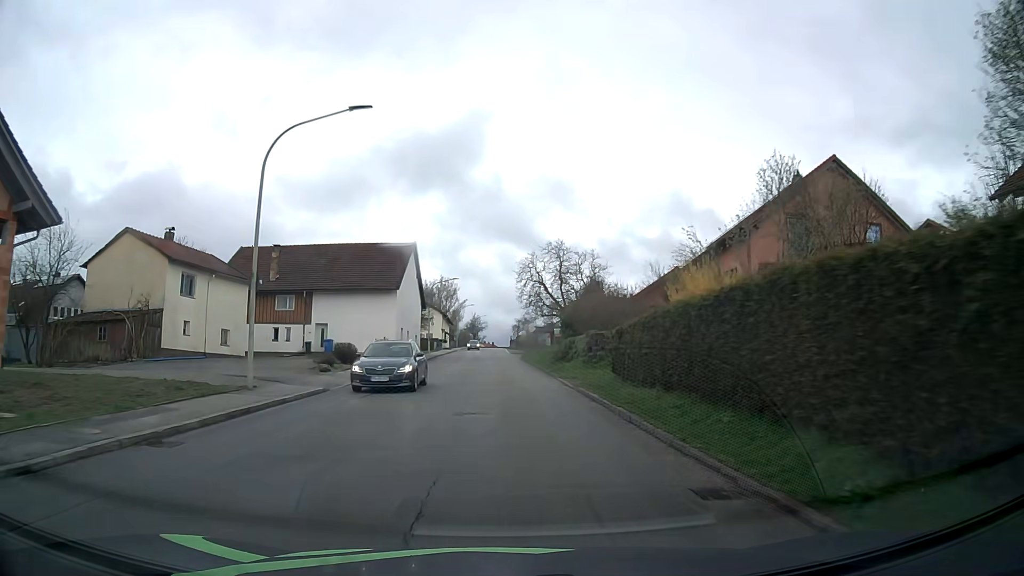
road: tertiary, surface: asphalt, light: Day
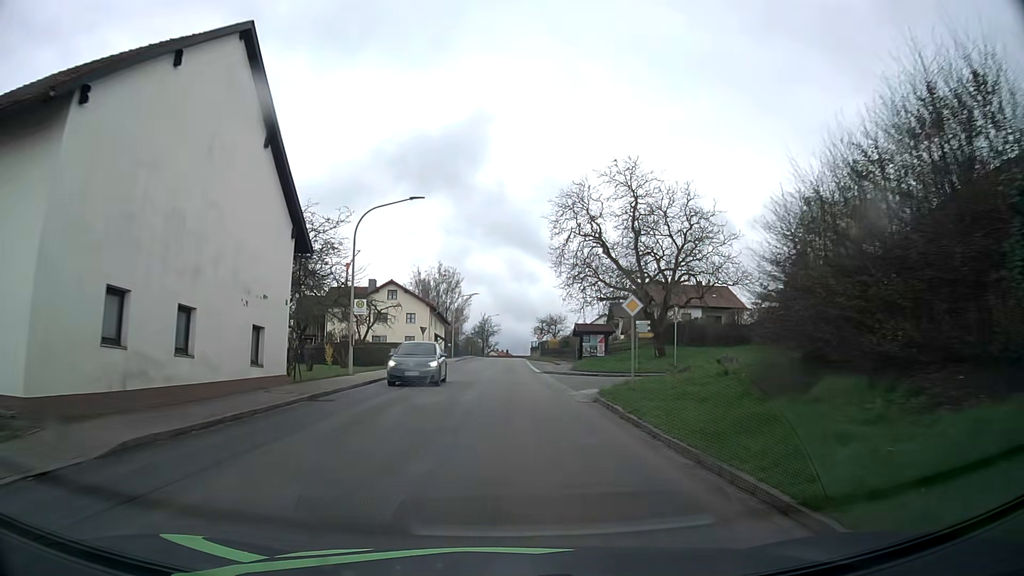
(-0.6, +39.0) m; -1°
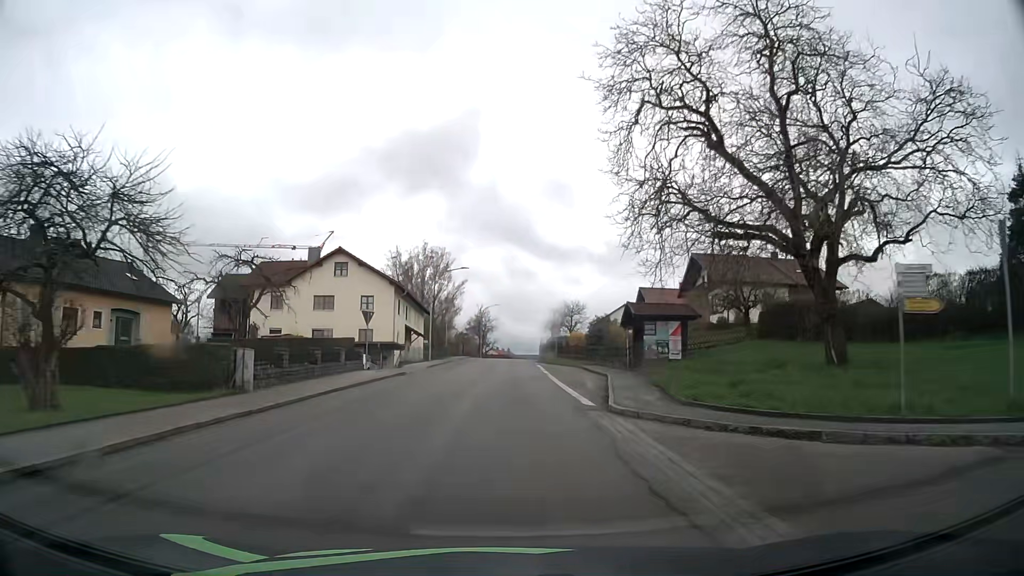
(0.0, +23.9) m; 0°
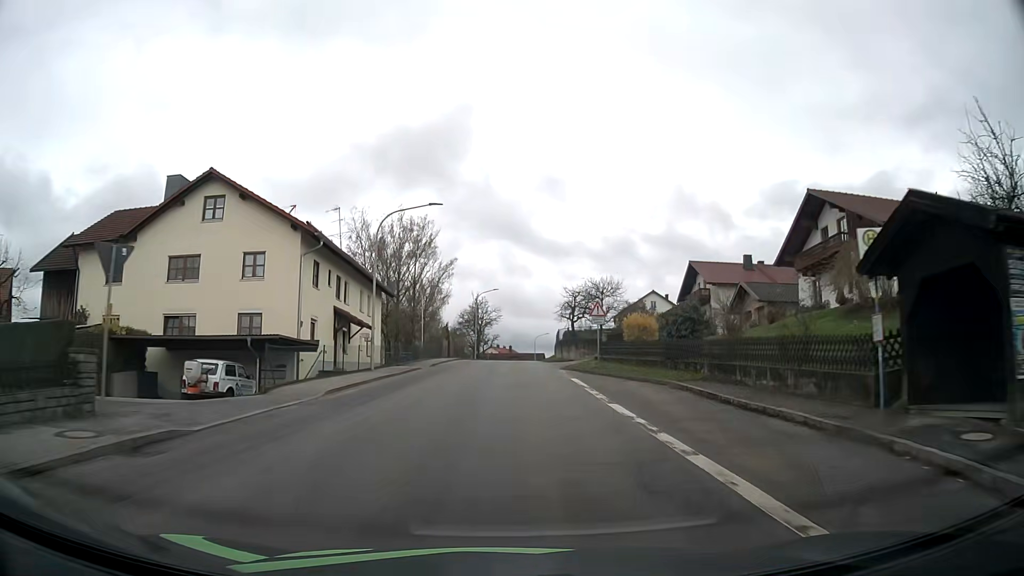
(-0.3, +23.7) m; -1°
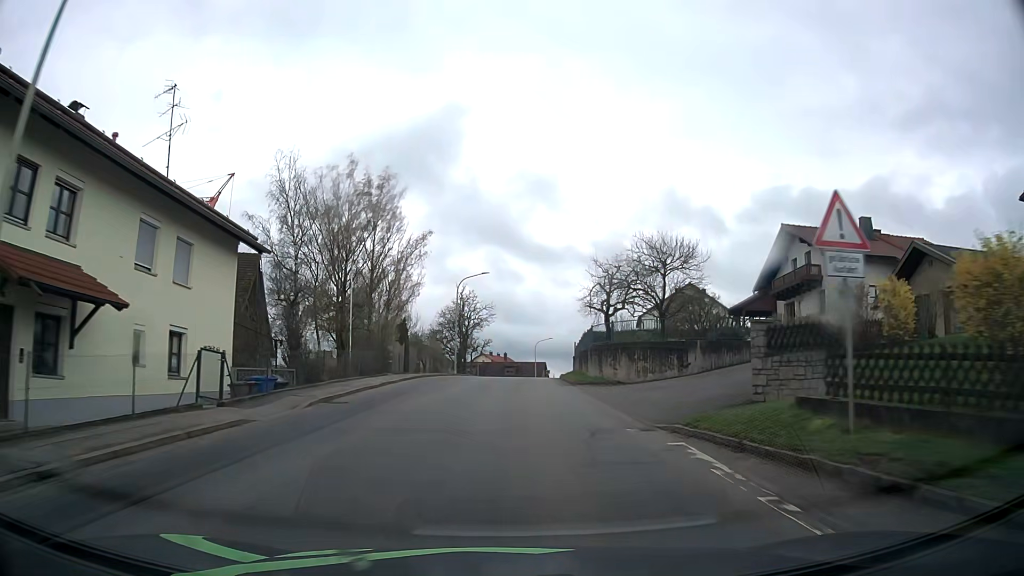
(+0.2, +23.4) m; +1°
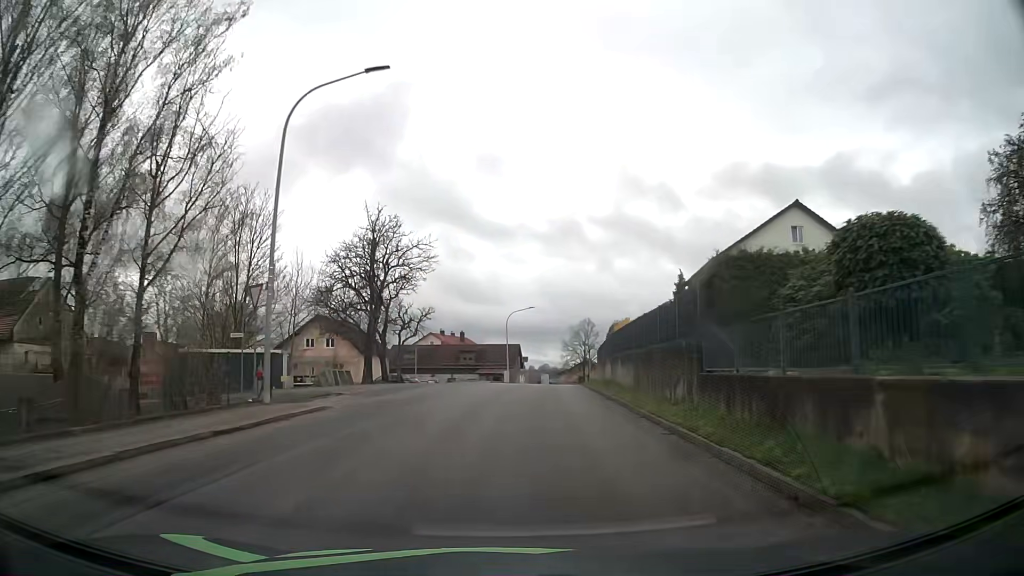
(+0.3, +38.6) m; +3°
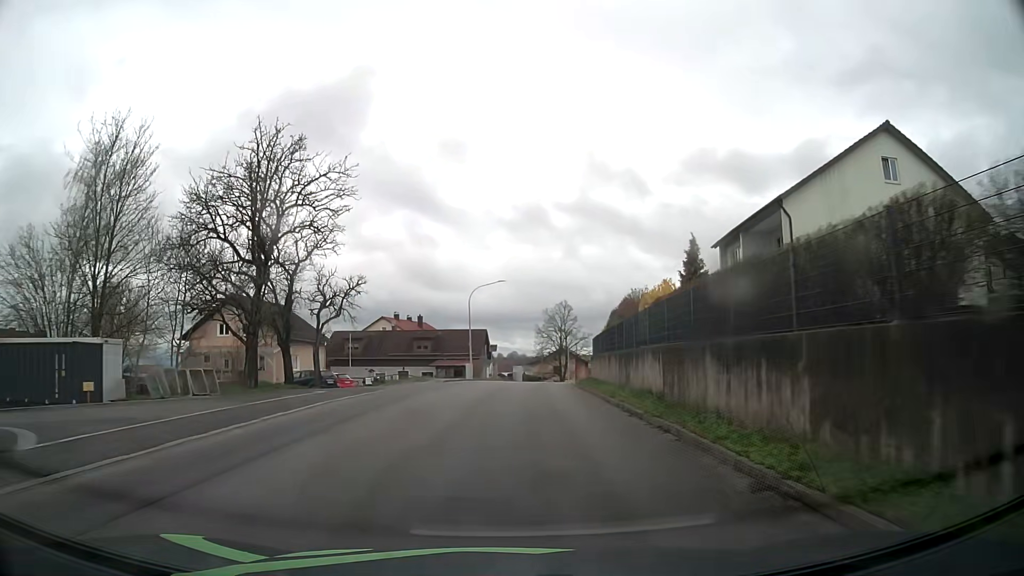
(+0.3, +15.3) m; +3°
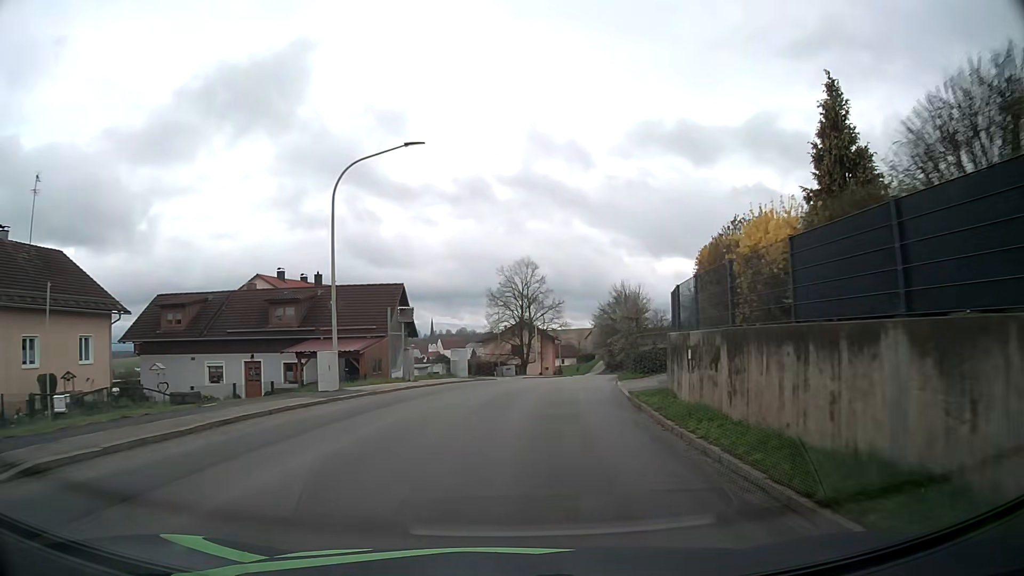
(+0.8, +30.8) m; +4°
(0, +10) (+1, +20) (+3, +30) (+4, +40) (+6, +50) (+8, +59) (+10, +69) (+12, +79) (+14, +89) (+15, +99) m
